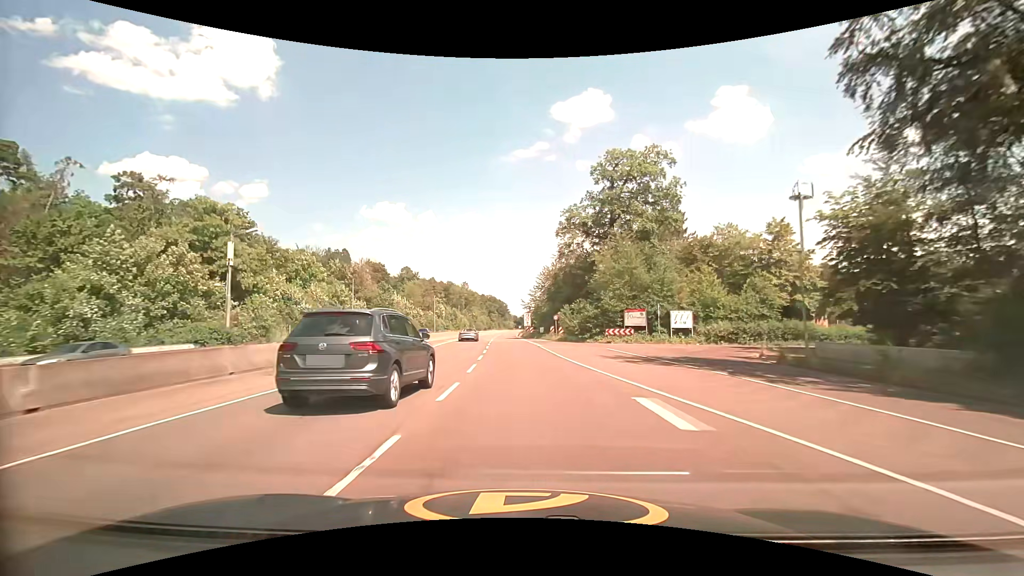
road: trunk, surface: asphalt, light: Day
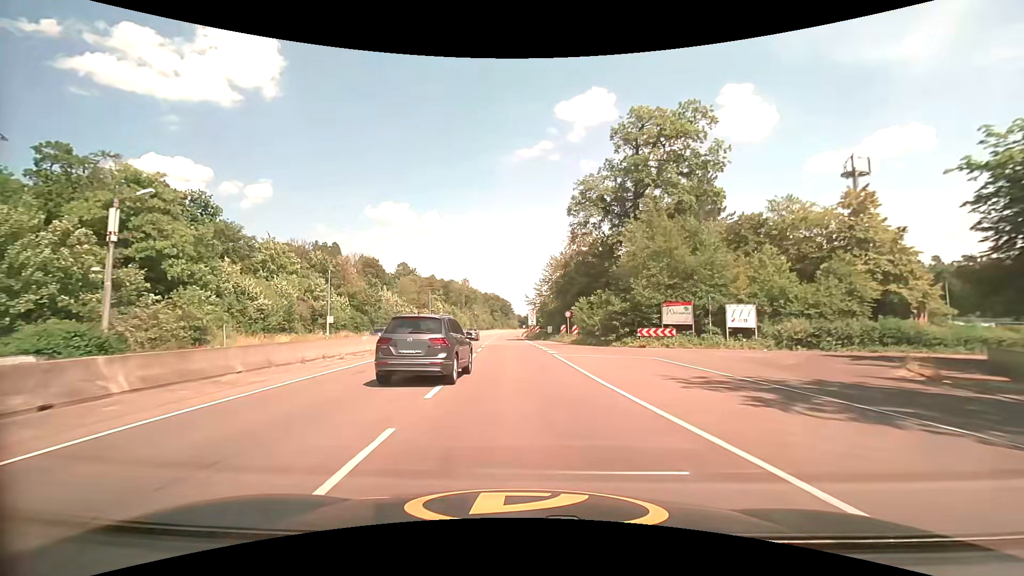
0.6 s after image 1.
(0.0, +11.8) m; 0°
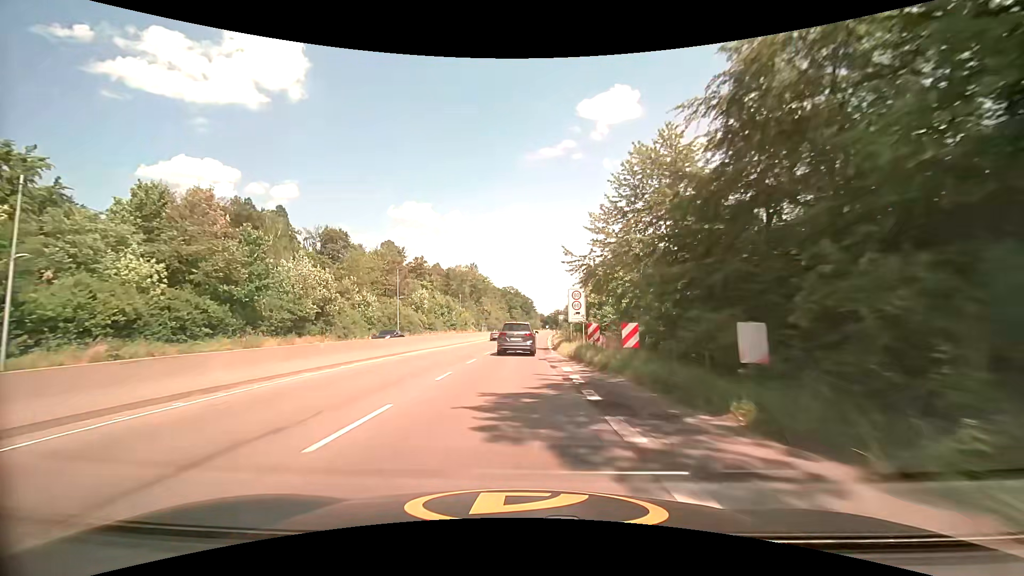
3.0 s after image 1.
(-1.1, +47.1) m; -3°
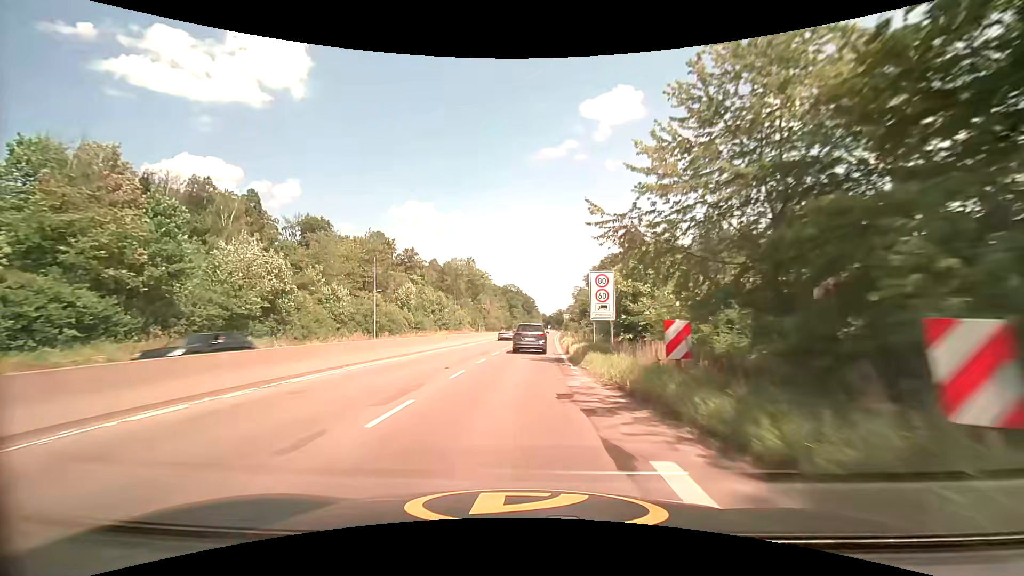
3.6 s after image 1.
(0.0, +11.8) m; 0°
(0, +10) (0, +20) (0, +30) (+1, +40) (+1, +50) (+2, +60) (+3, +70) (+3, +80) (+4, +90) (+5, +100) m
